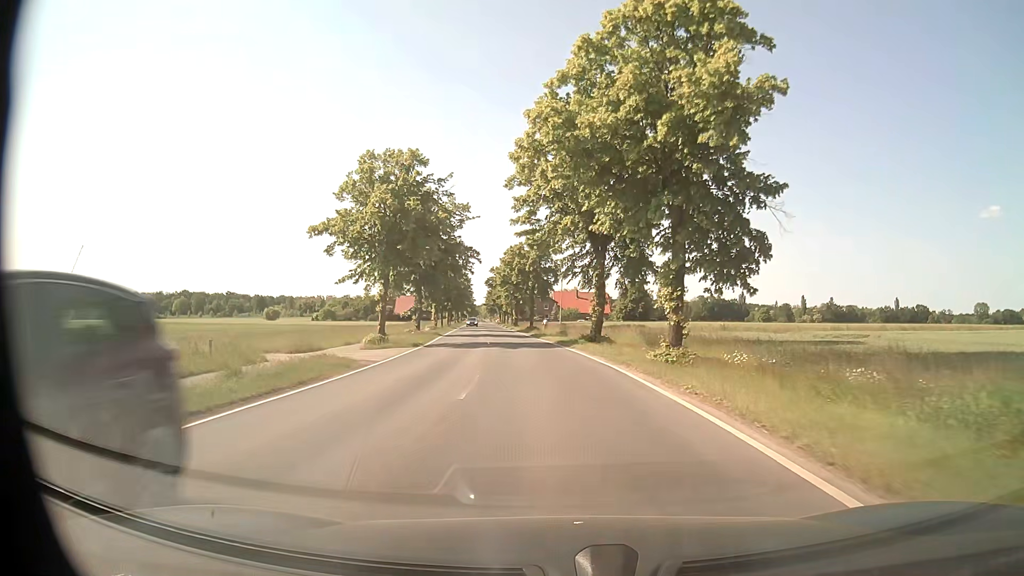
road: secondary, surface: asphalt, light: Day
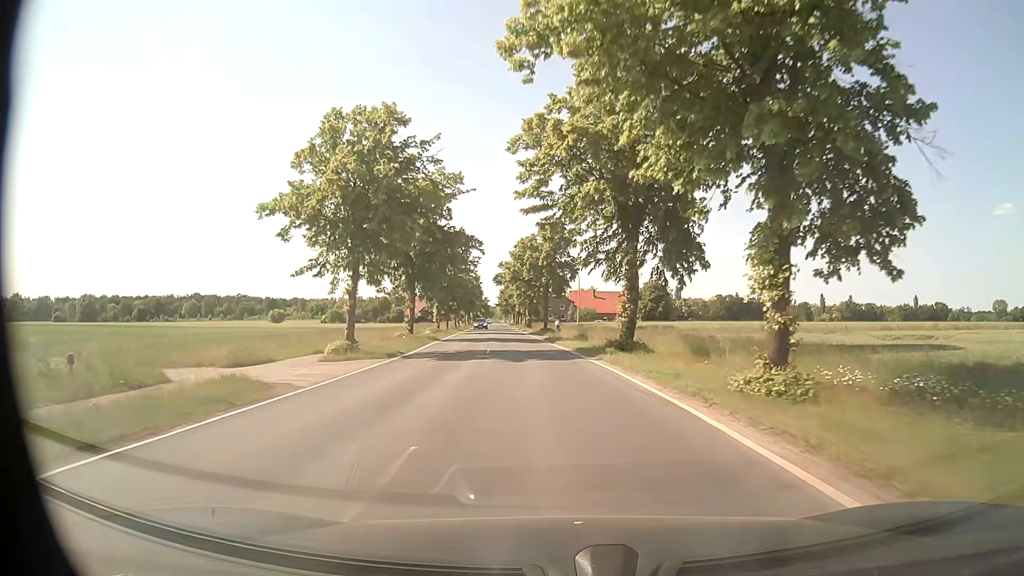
(-0.1, +8.1) m; -1°
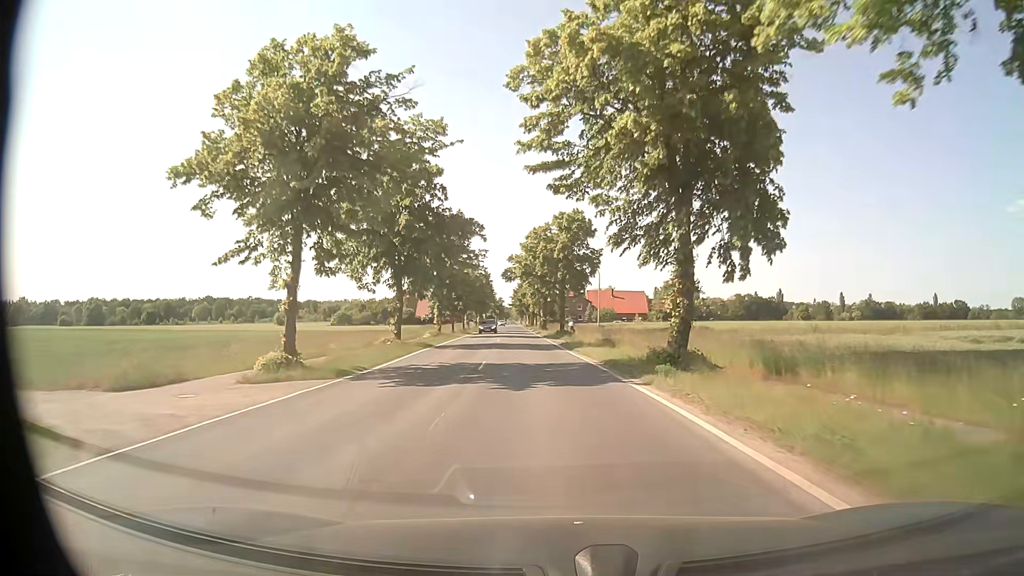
(-0.1, +8.1) m; -1°
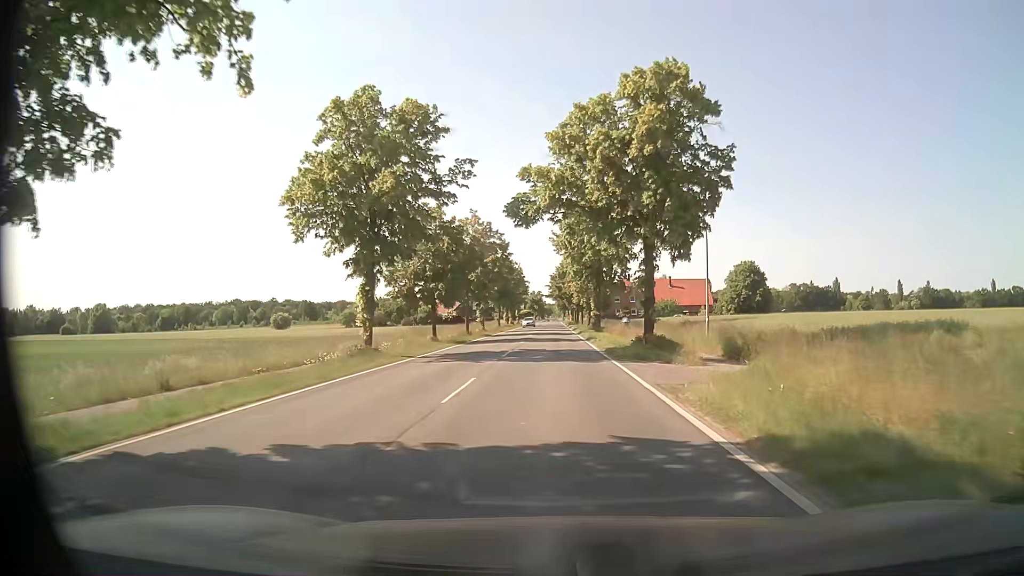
(-1.2, +32.5) m; -4°
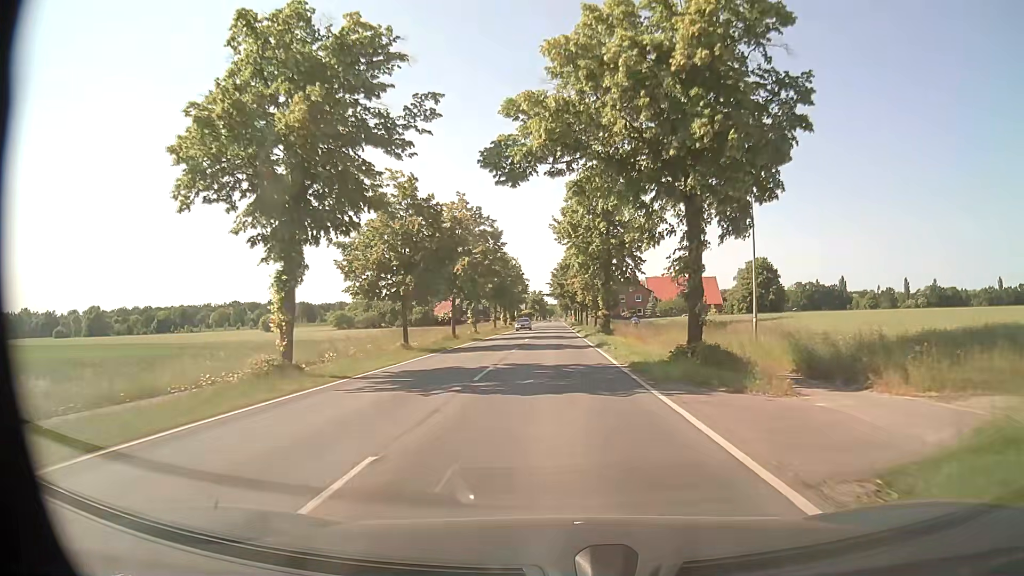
(0.0, +8.1) m; 0°
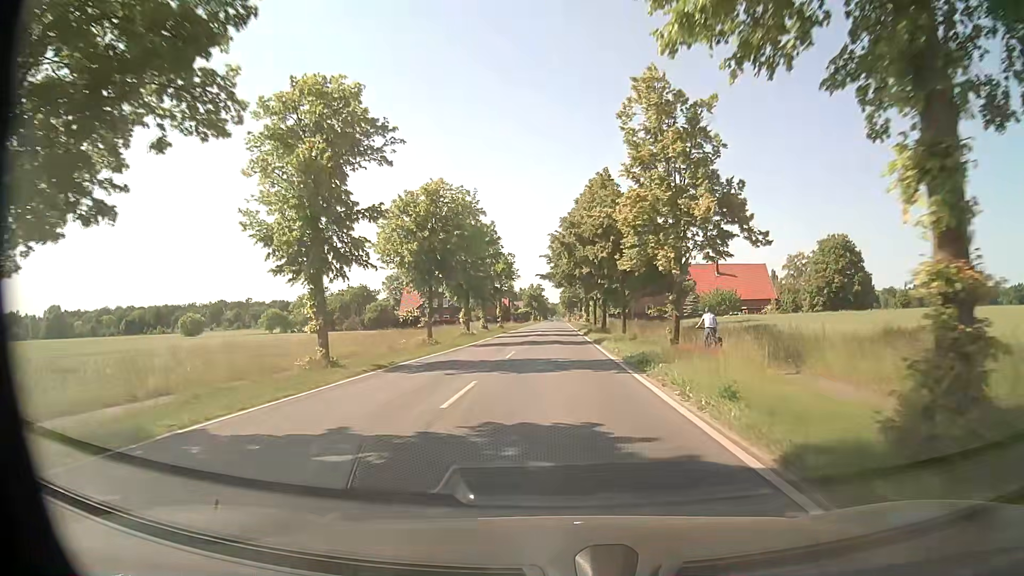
(-0.2, +40.5) m; 0°
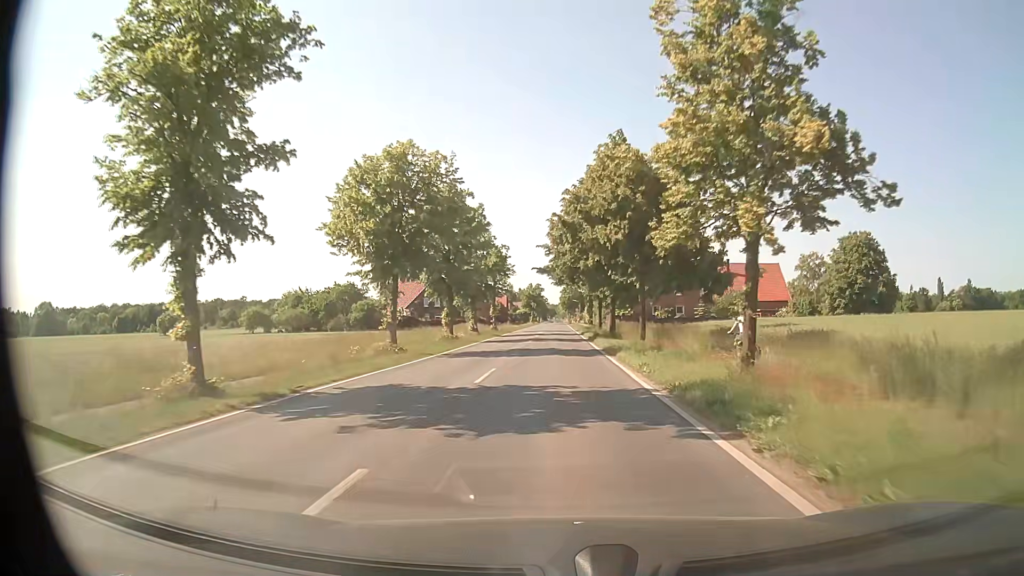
(-0.1, +8.1) m; 0°
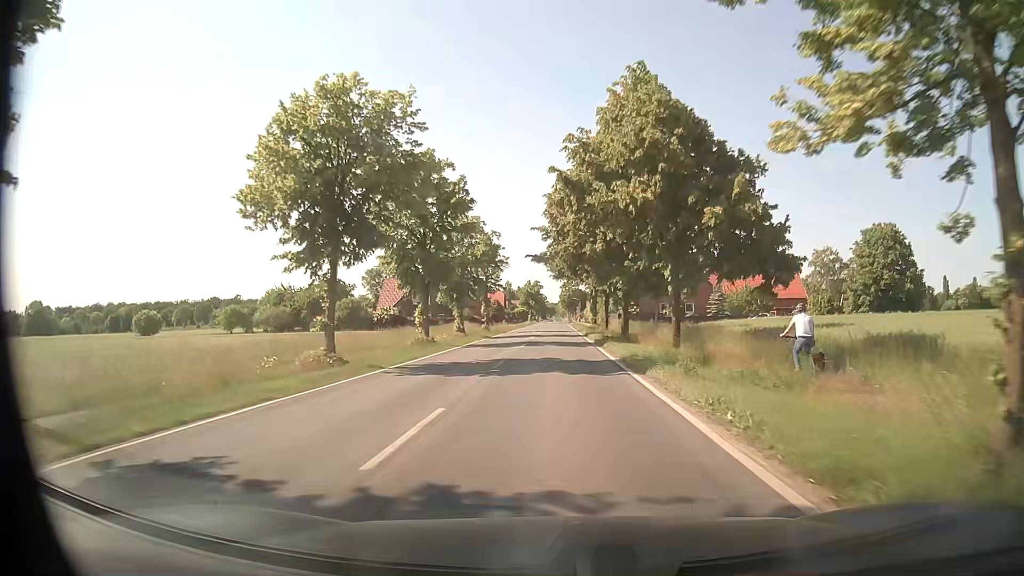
(0.0, +8.1) m; 0°
